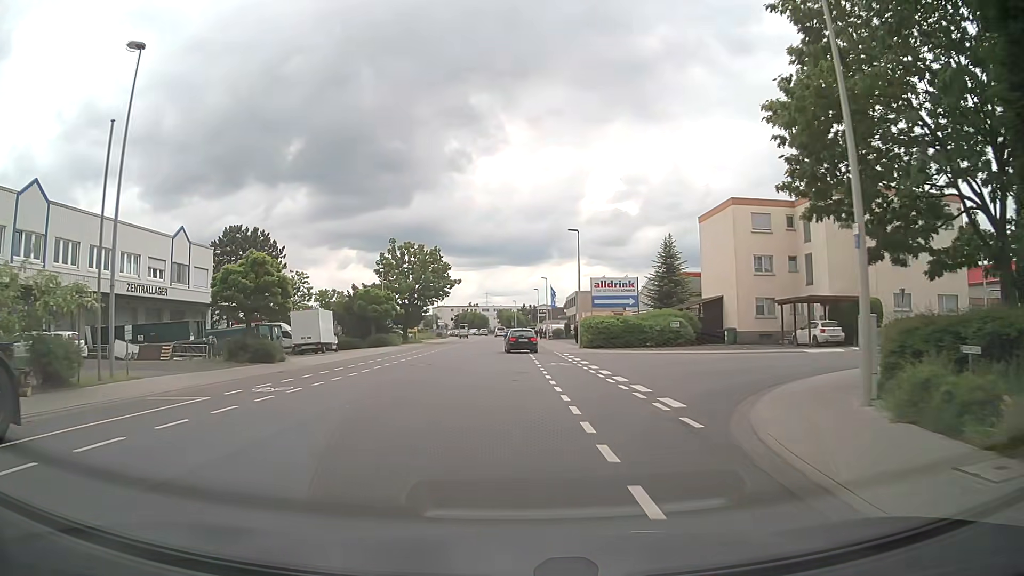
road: tertiary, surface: asphalt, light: Day
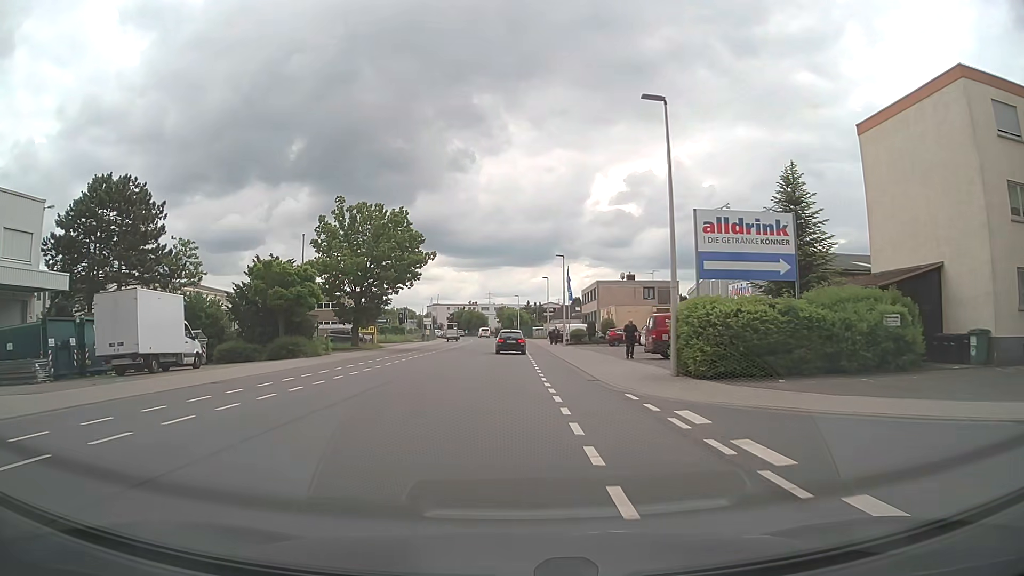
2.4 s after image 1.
(+0.1, +25.9) m; 0°
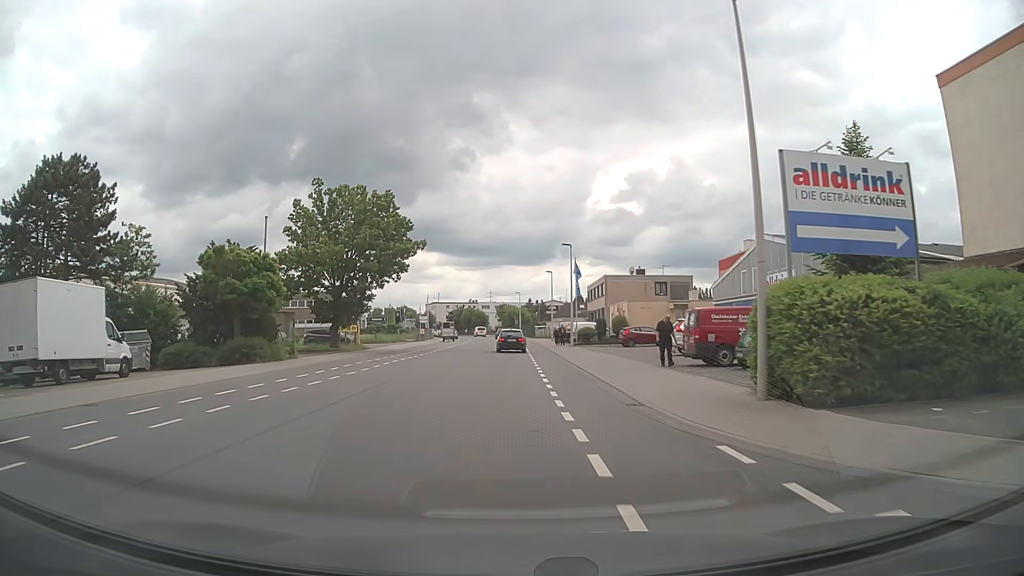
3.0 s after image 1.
(0.0, +6.6) m; 0°
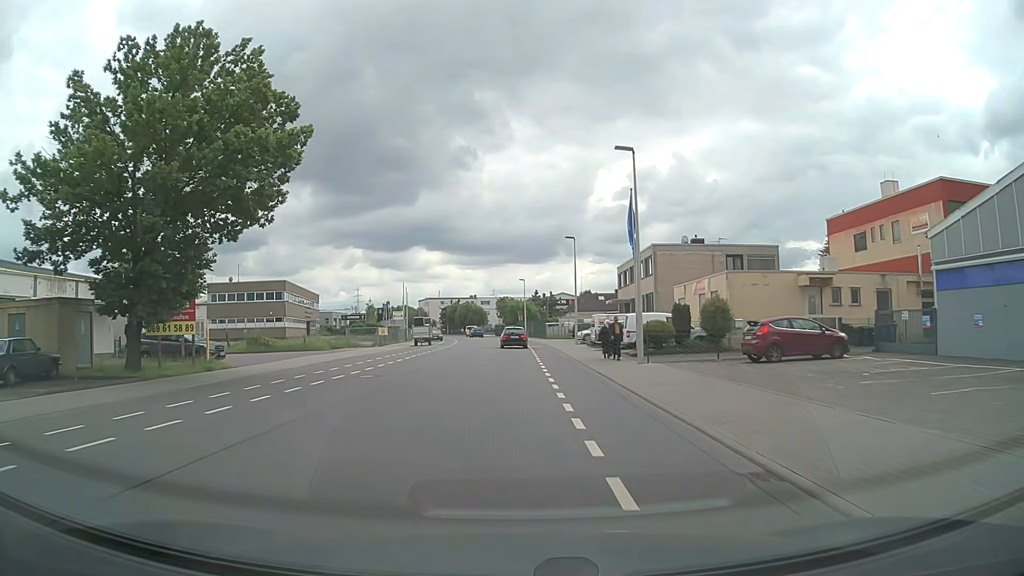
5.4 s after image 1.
(-0.1, +26.8) m; -1°
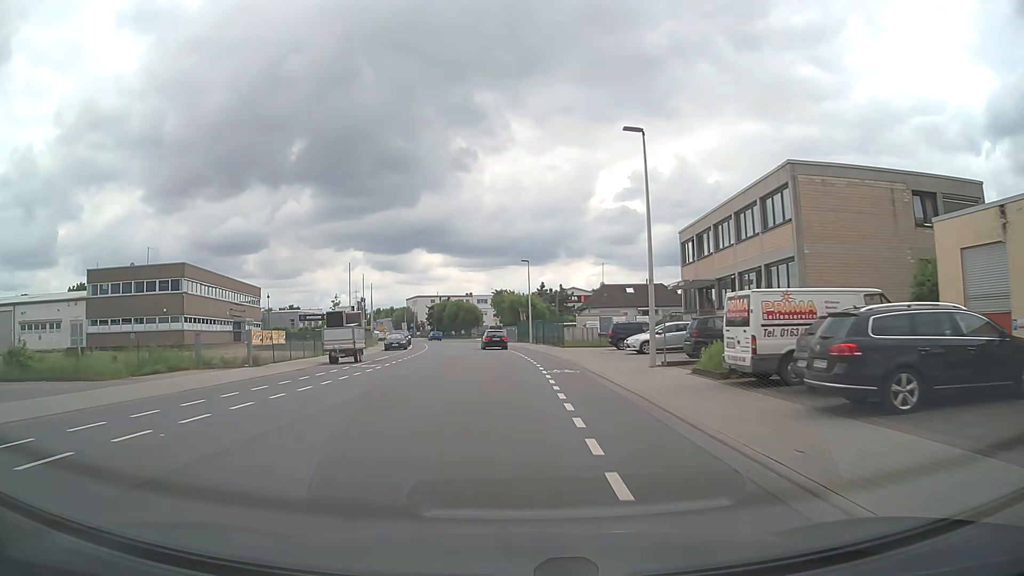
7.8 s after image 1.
(+0.1, +27.6) m; 0°
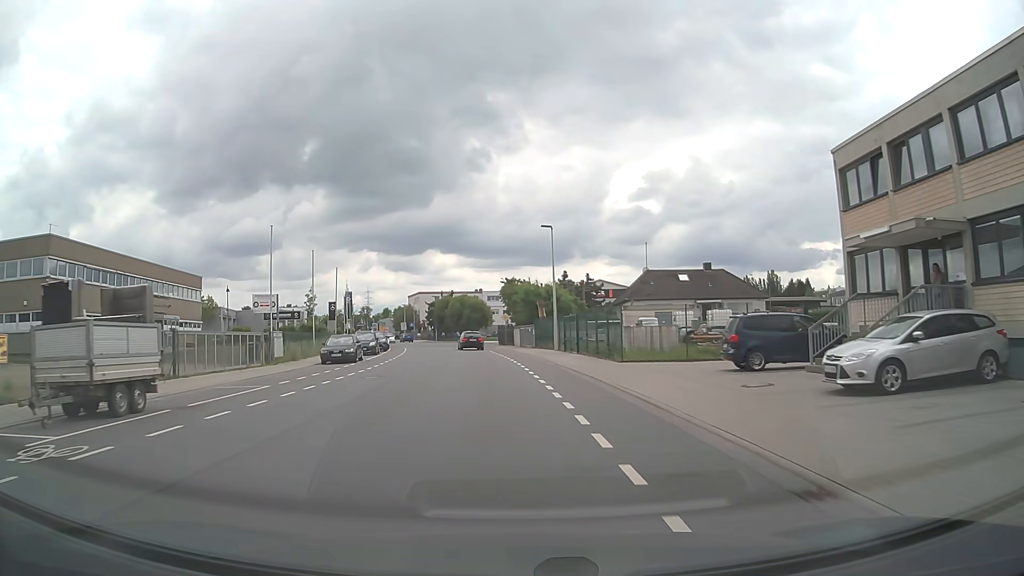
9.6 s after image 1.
(-0.2, +21.4) m; -1°
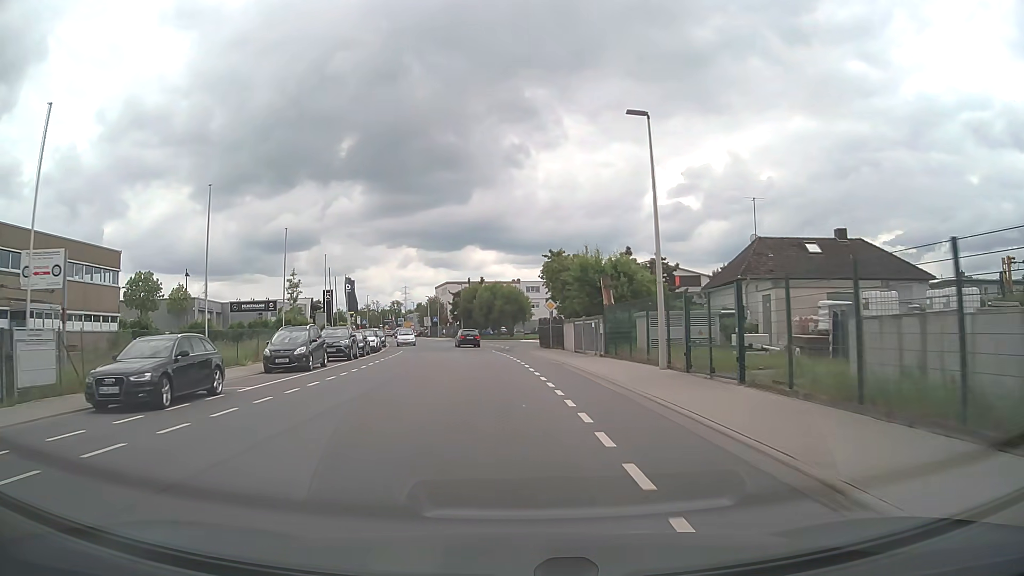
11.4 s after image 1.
(-0.5, +22.0) m; -3°
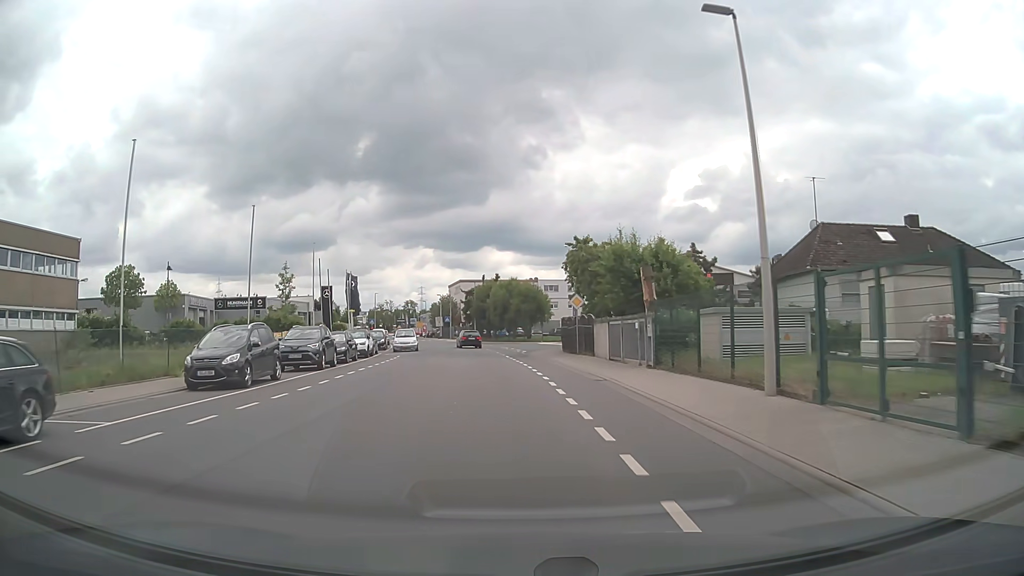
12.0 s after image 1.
(-0.1, +7.4) m; -1°
